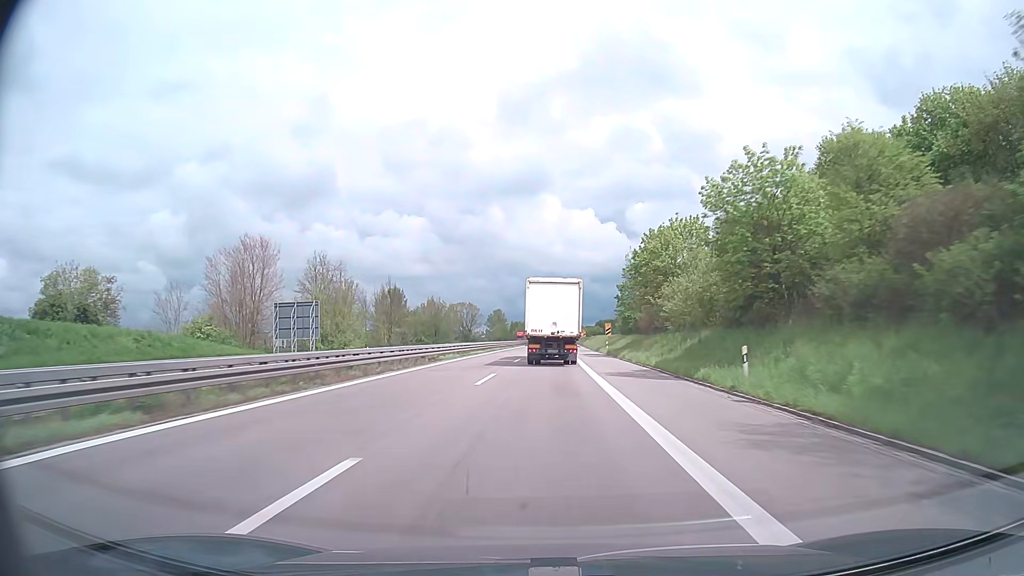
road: trunk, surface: asphalt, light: Day
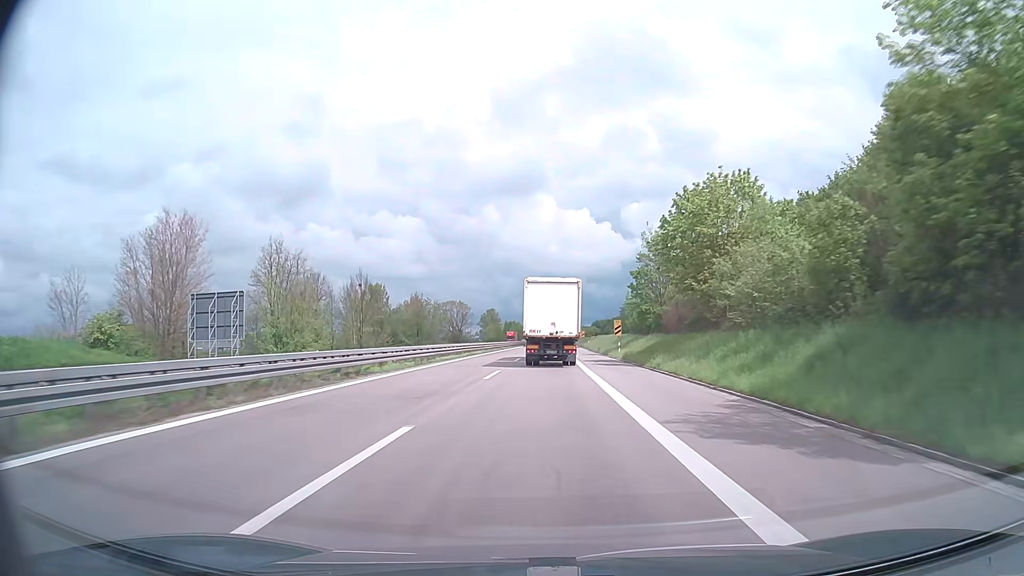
(+0.1, +15.3) m; 0°
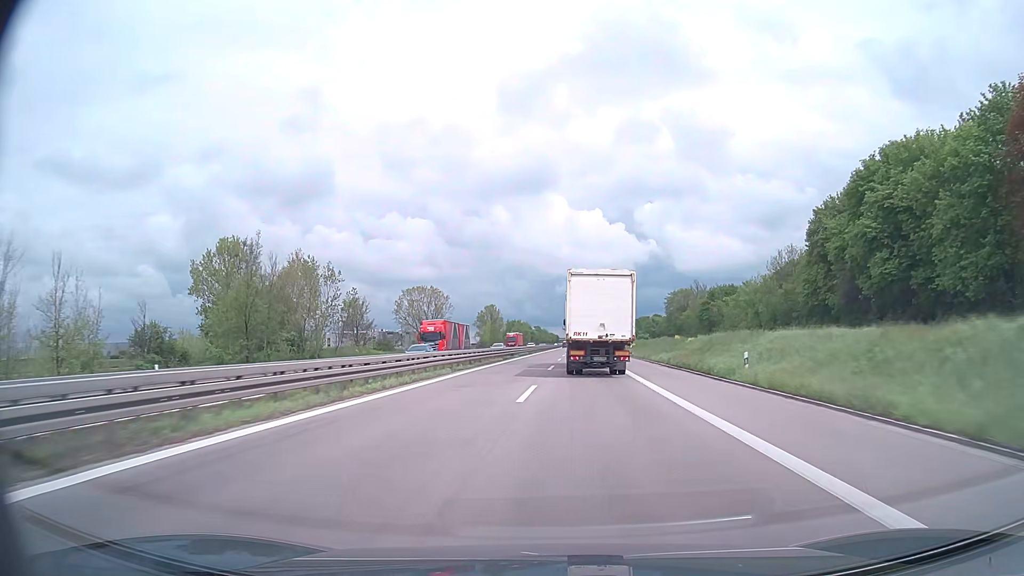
(-0.1, +79.8) m; -1°
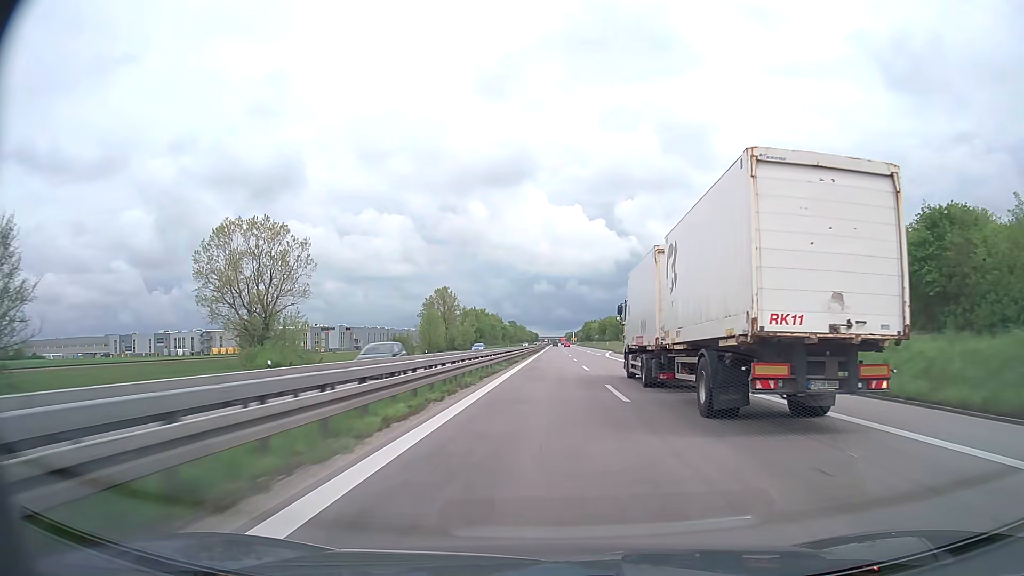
(+0.9, +91.3) m; +2°
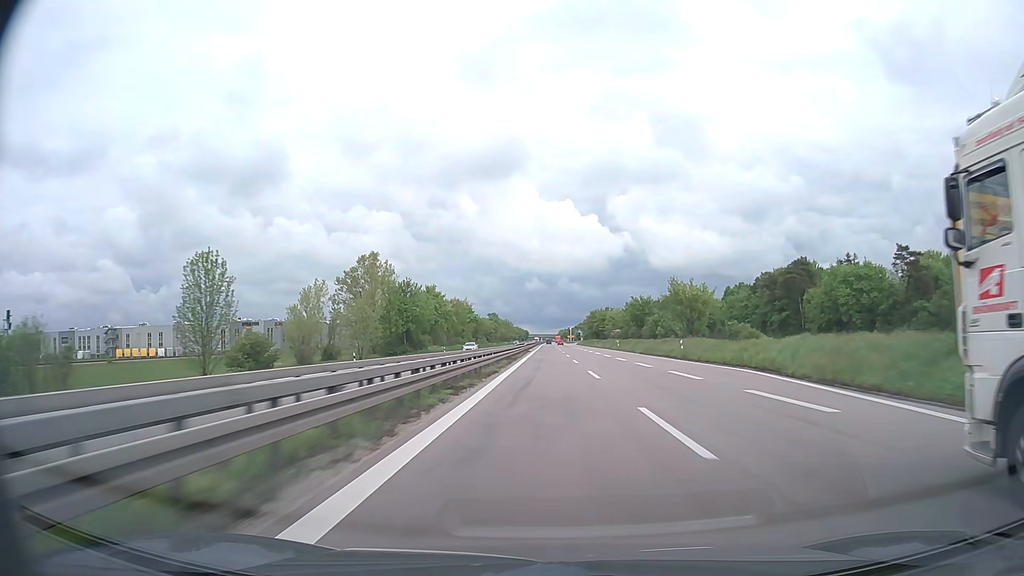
(+0.9, +80.8) m; +1°
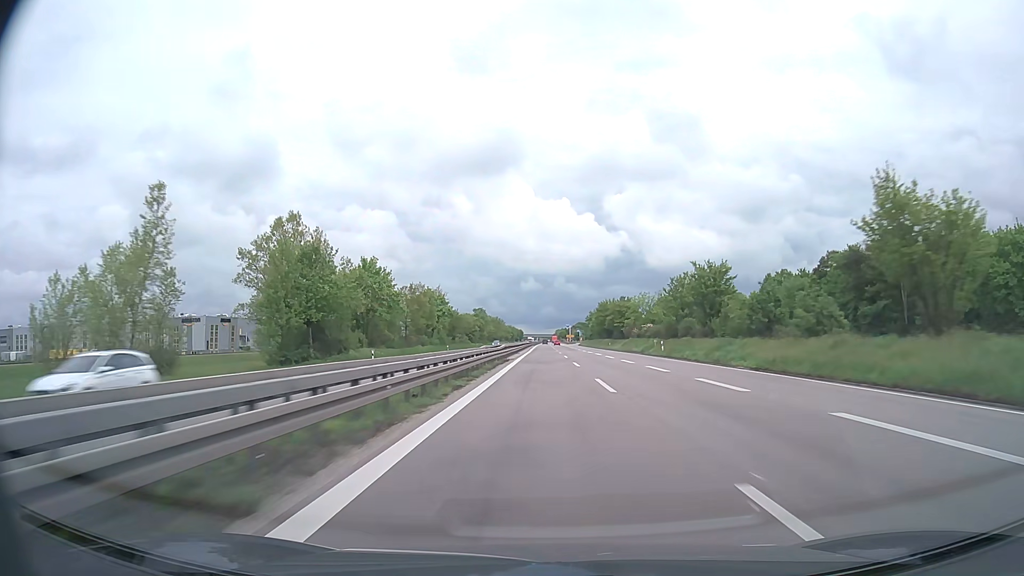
(+0.2, +42.6) m; +1°
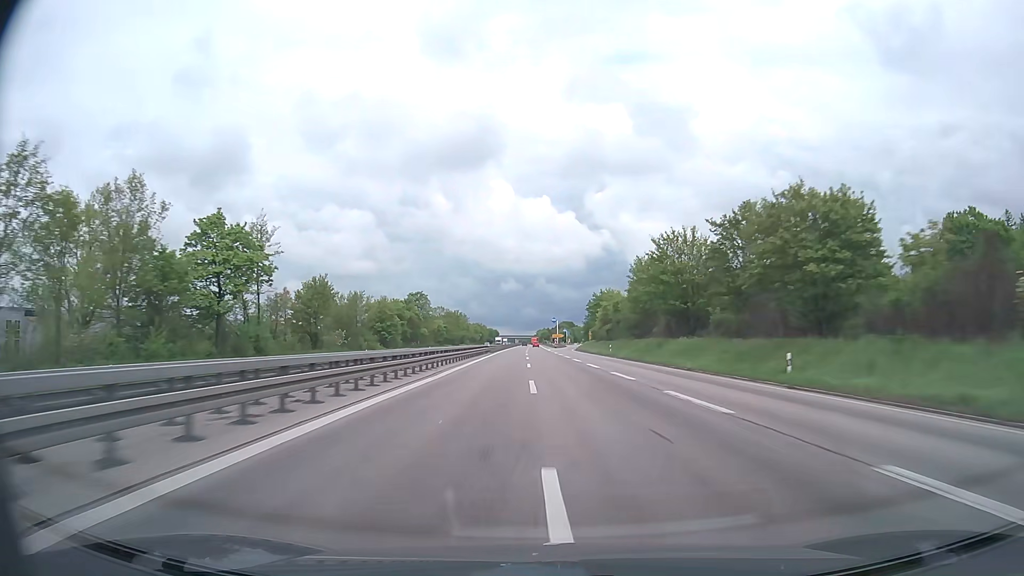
(+1.3, +88.8) m; +2°
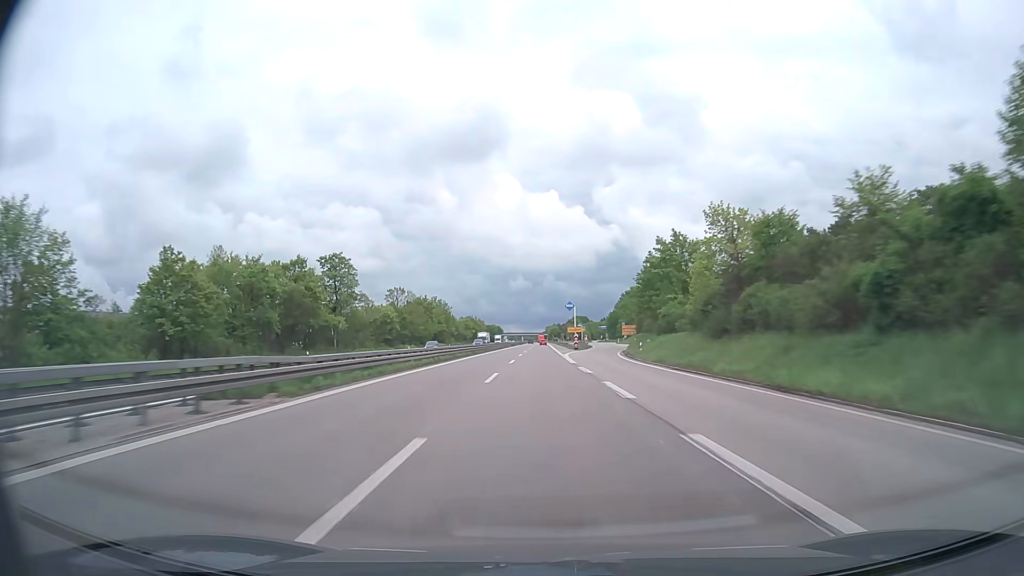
(-0.4, +69.1) m; -1°
(0, +10) (0, +20) (0, +30) (0, +40) (0, +50) (0, +60) (0, +70) (0, +80) (0, +90) (0, +100) m
